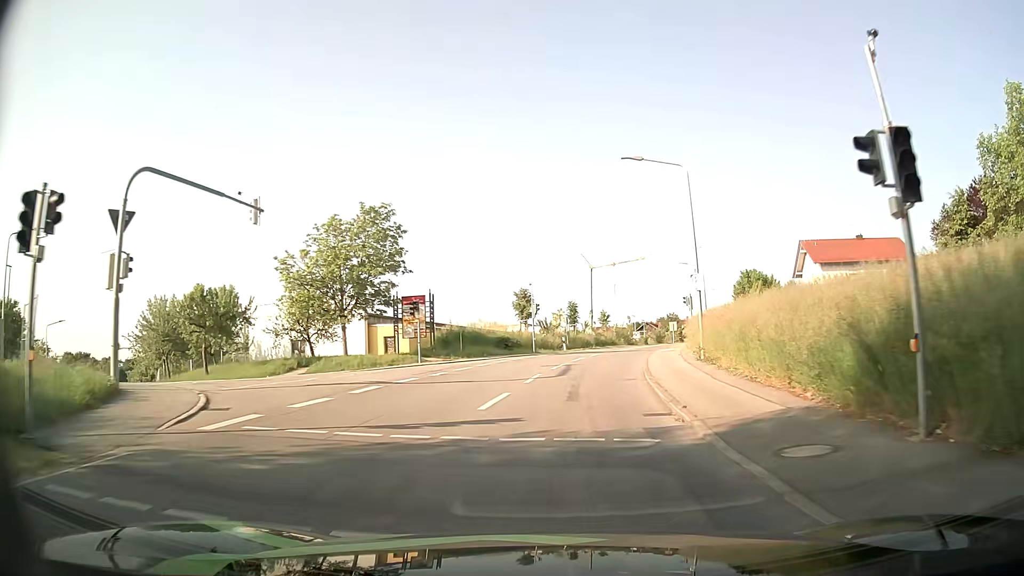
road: tertiary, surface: asphalt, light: Day
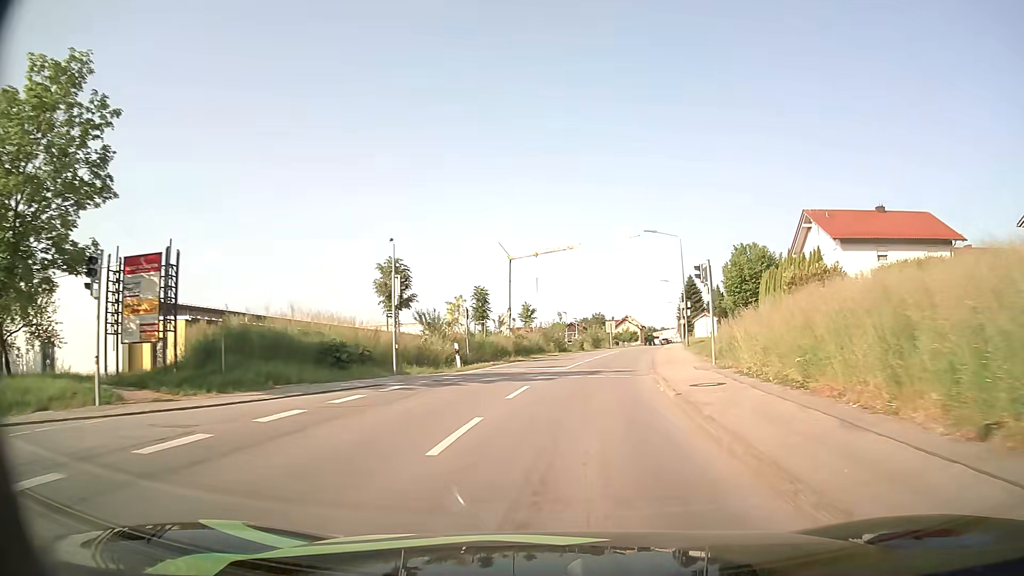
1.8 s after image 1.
(+1.1, +22.5) m; +7°
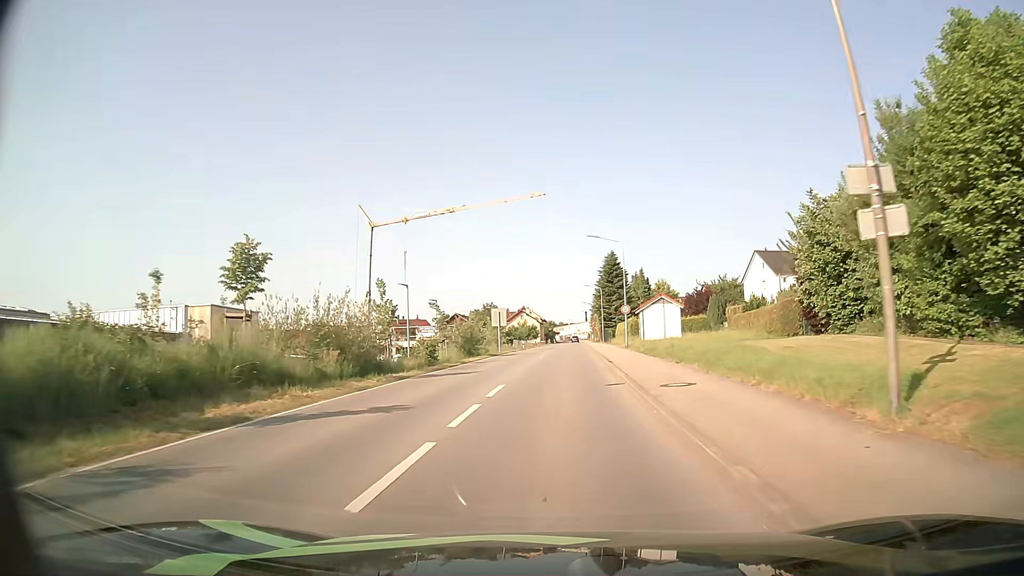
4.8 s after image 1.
(+3.6, +35.8) m; +9°
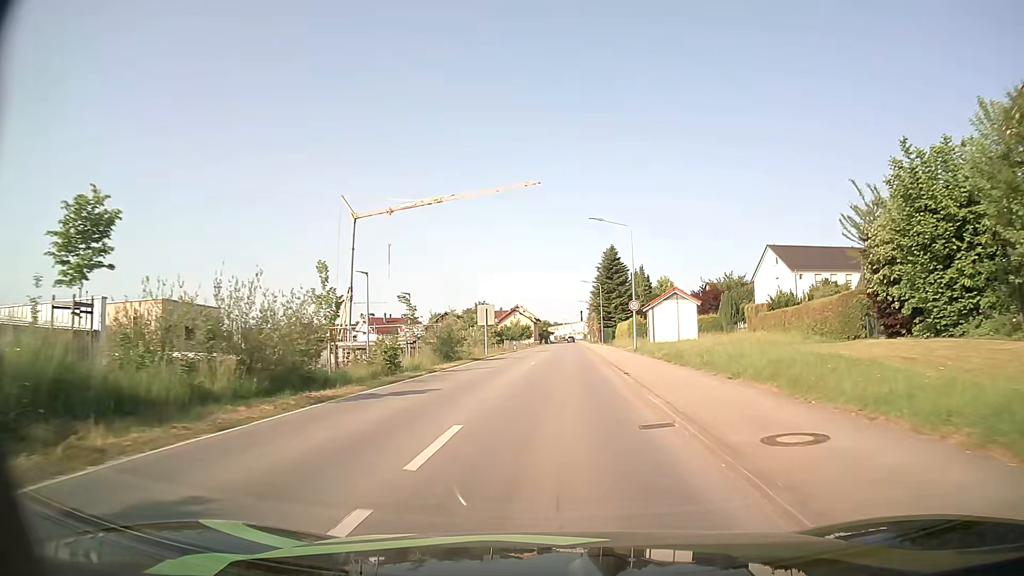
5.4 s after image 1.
(0.0, +7.4) m; 0°
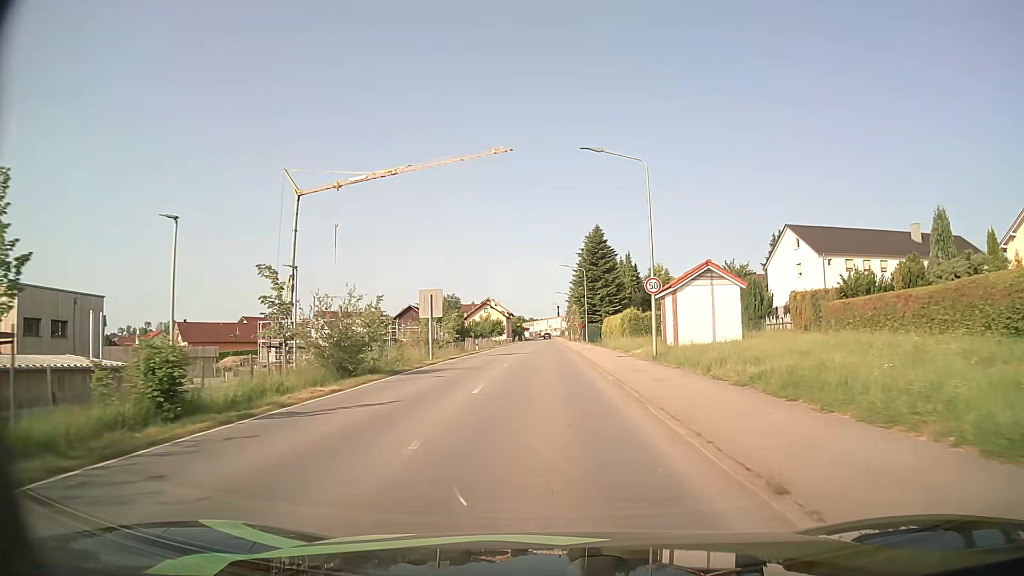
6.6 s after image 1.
(+0.3, +14.8) m; +2°
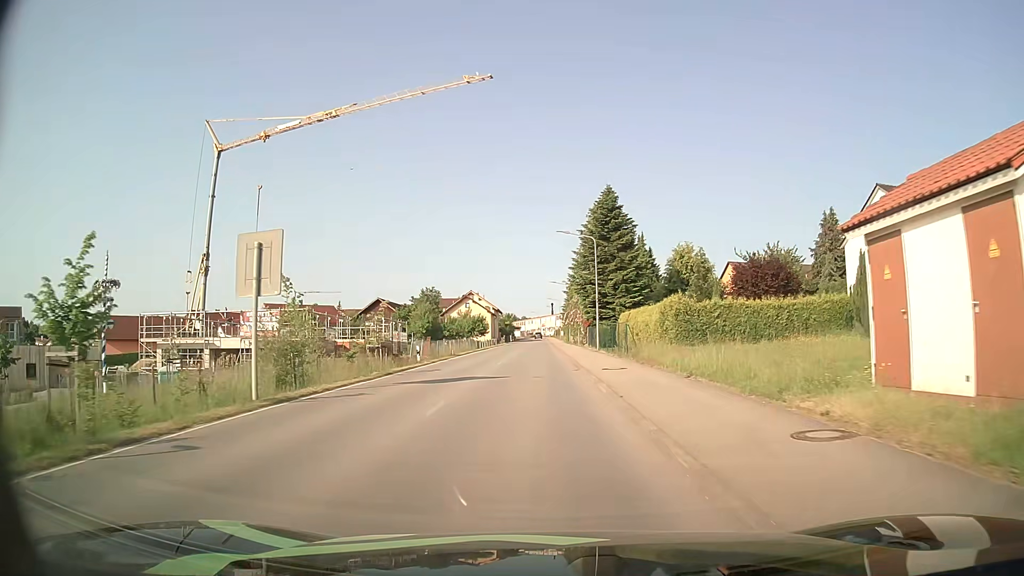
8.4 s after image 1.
(+0.2, +21.9) m; +1°
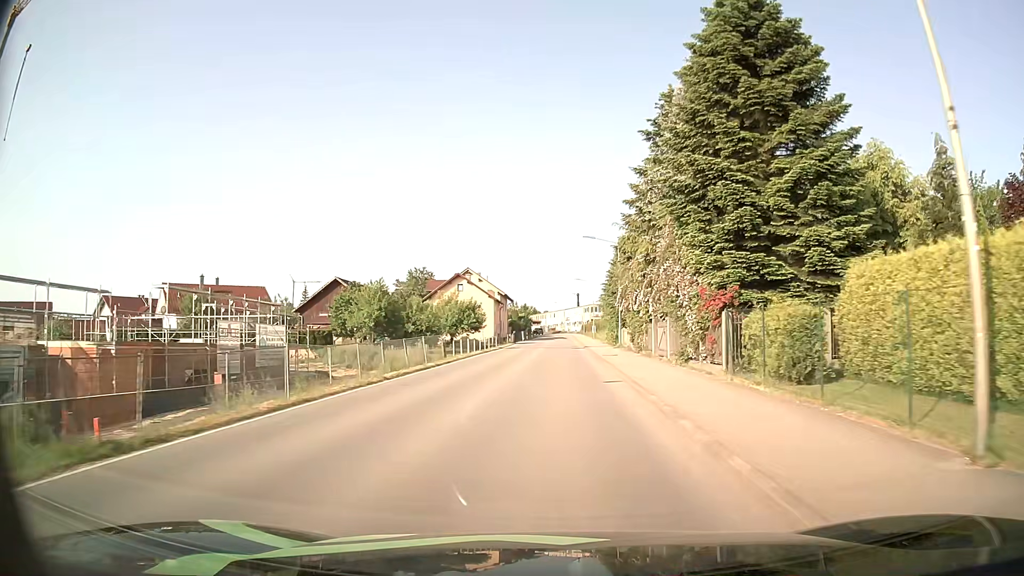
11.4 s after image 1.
(-0.7, +36.6) m; -2°
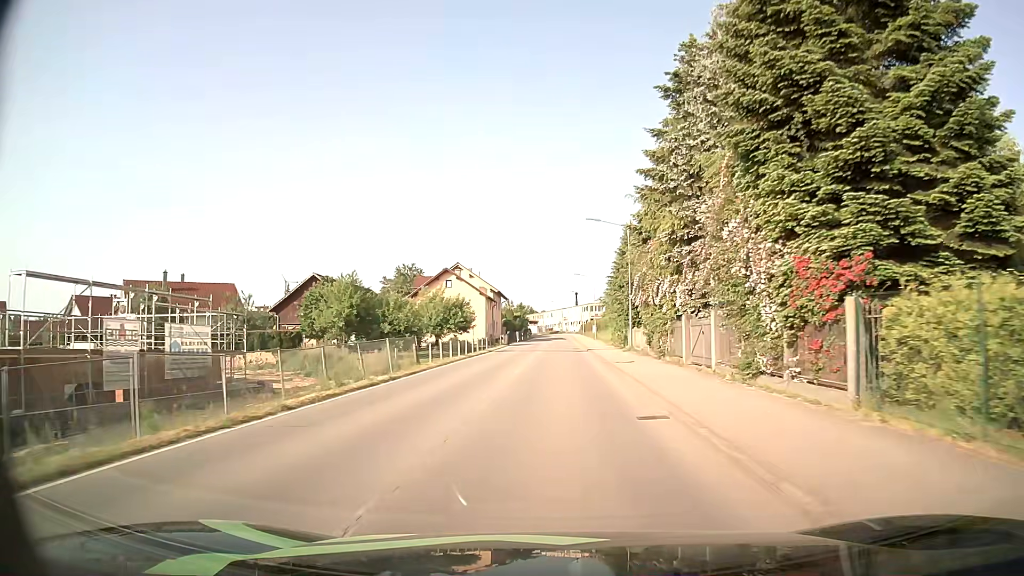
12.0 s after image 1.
(0.0, +7.4) m; 0°
(0, +10) (0, +20) (0, +30) (0, +40) (0, +50) (+1, +60) (+1, +70) (+1, +80) (+1, +90) (+1, +100) m
